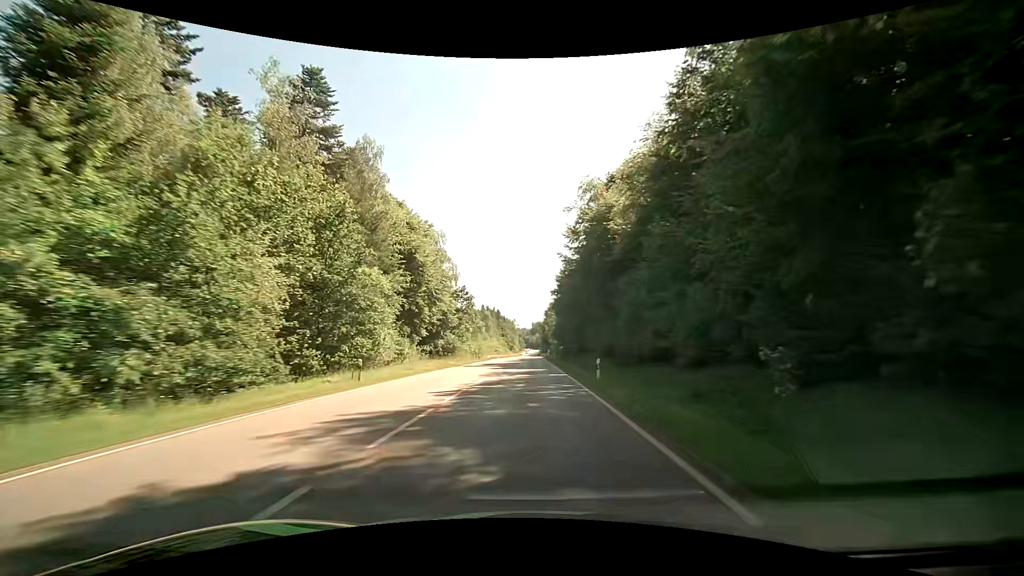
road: secondary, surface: asphalt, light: Day
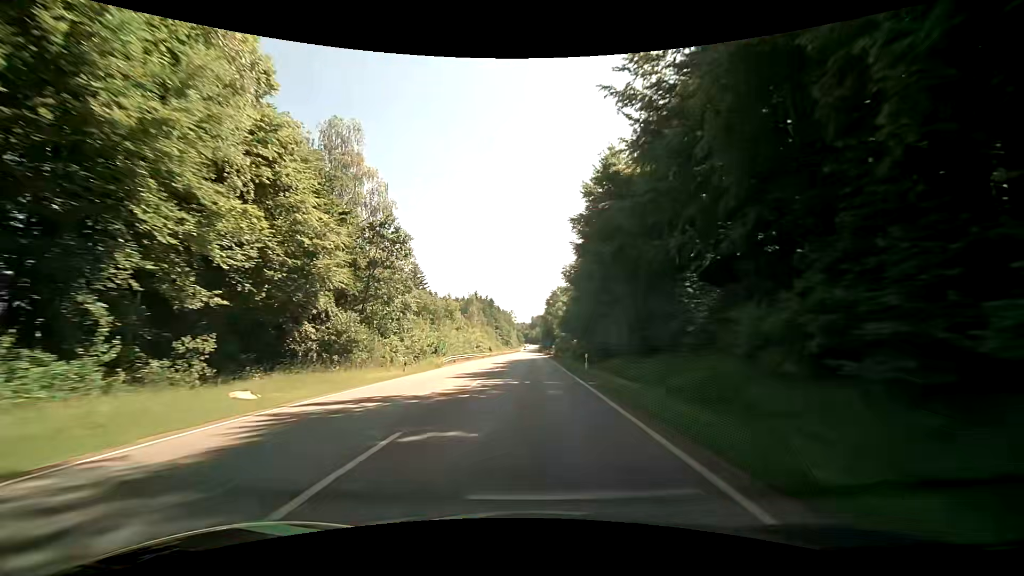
(+0.1, +39.3) m; 0°
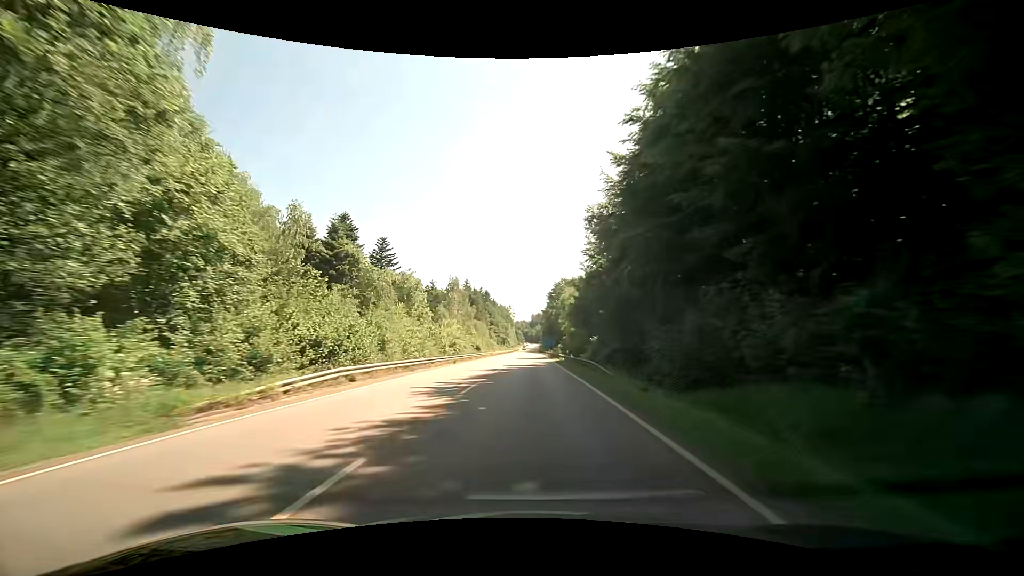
(-0.1, +26.1) m; -1°
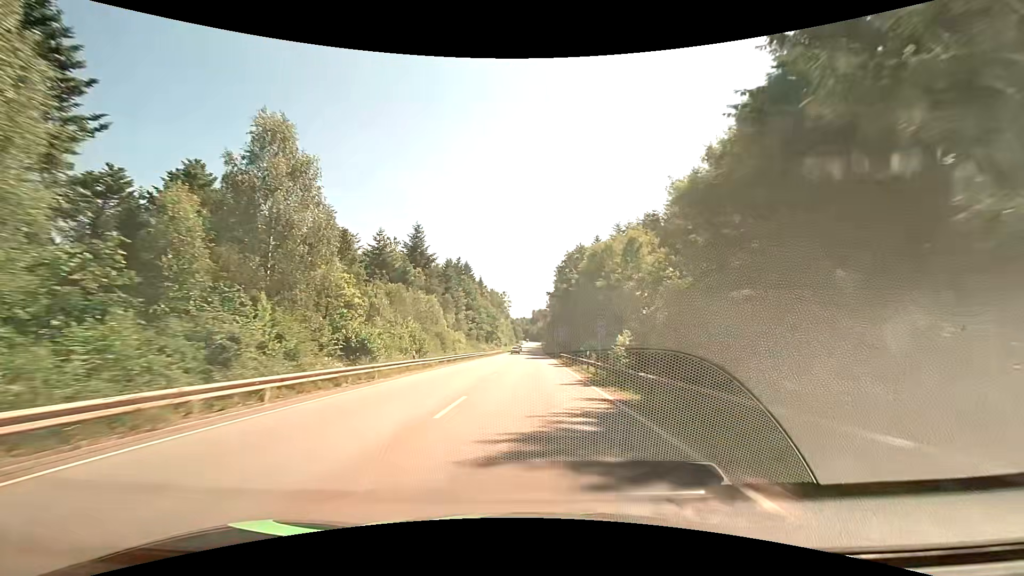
(+0.4, +65.1) m; 0°
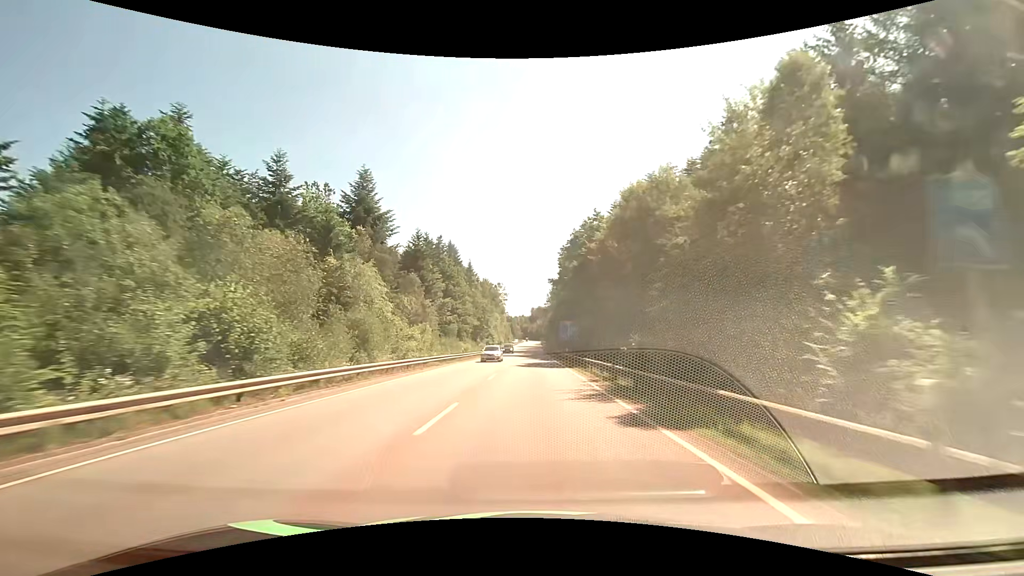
(0.0, +26.0) m; 0°
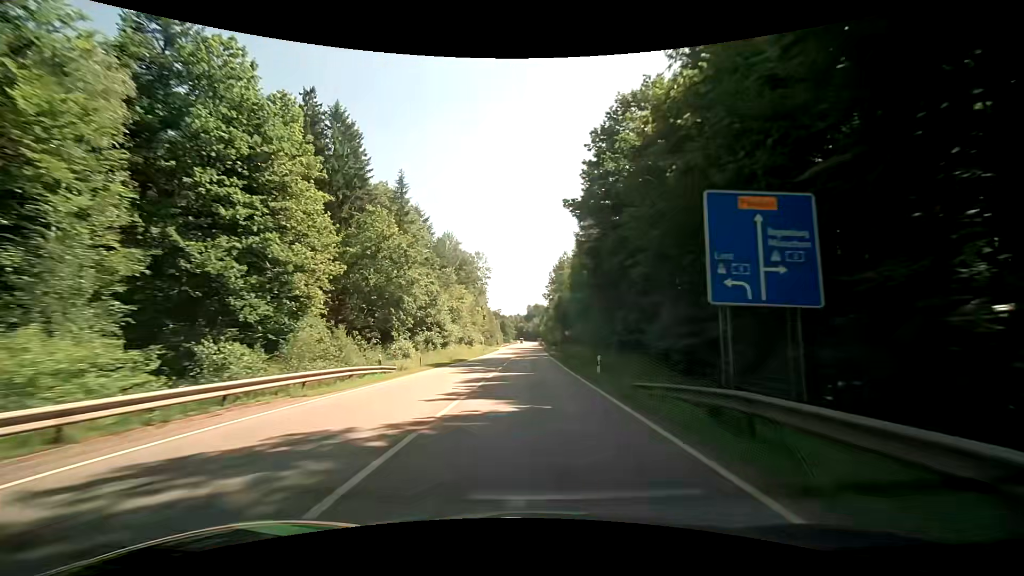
(+0.1, +65.0) m; 0°
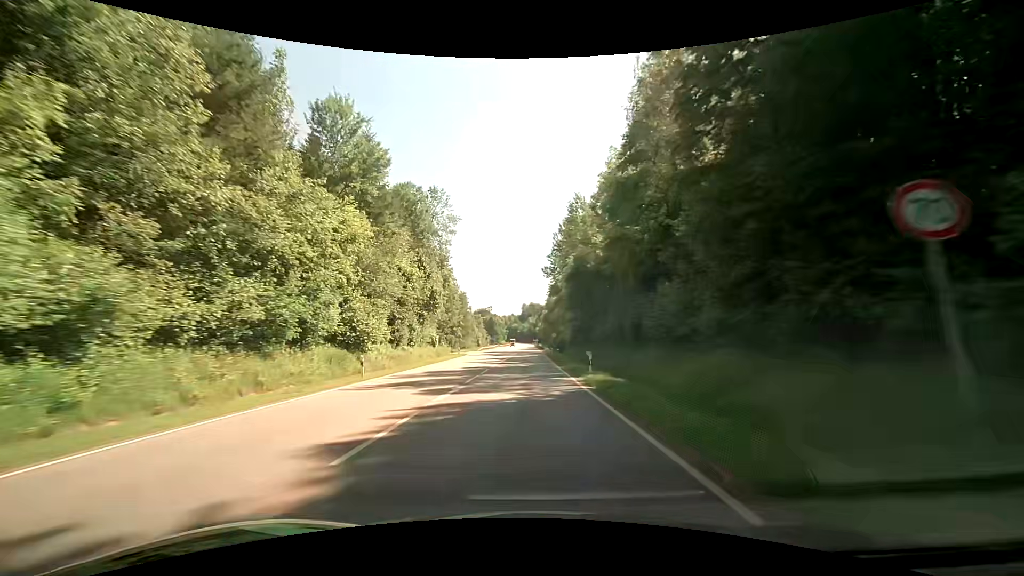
(+0.2, +51.8) m; 0°
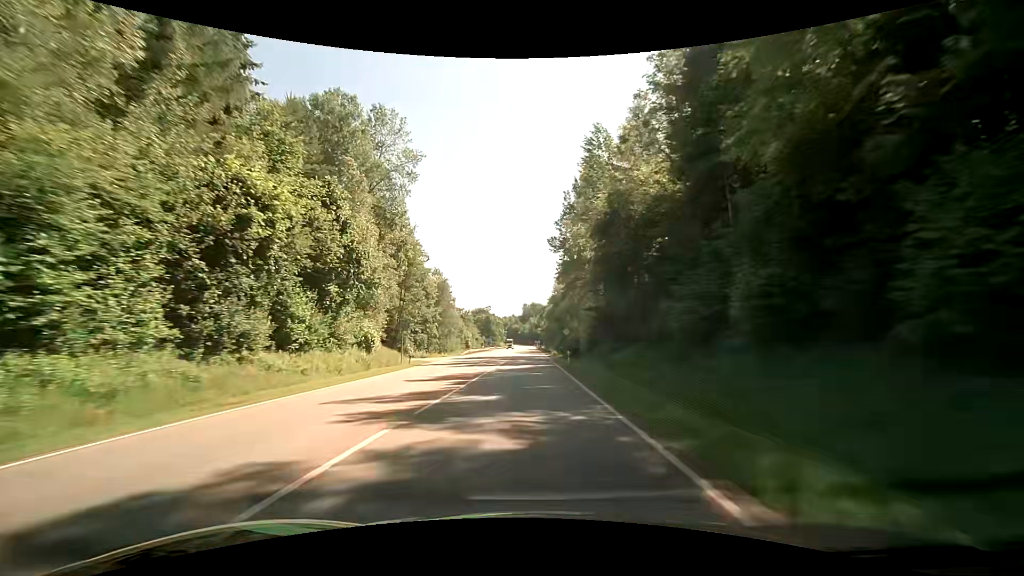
(0.0, +25.7) m; 0°
(0, +10) (0, +20) (0, +30) (0, +40) (0, +50) (0, +60) (0, +70) (0, +80) (0, +90) (0, +100) m
